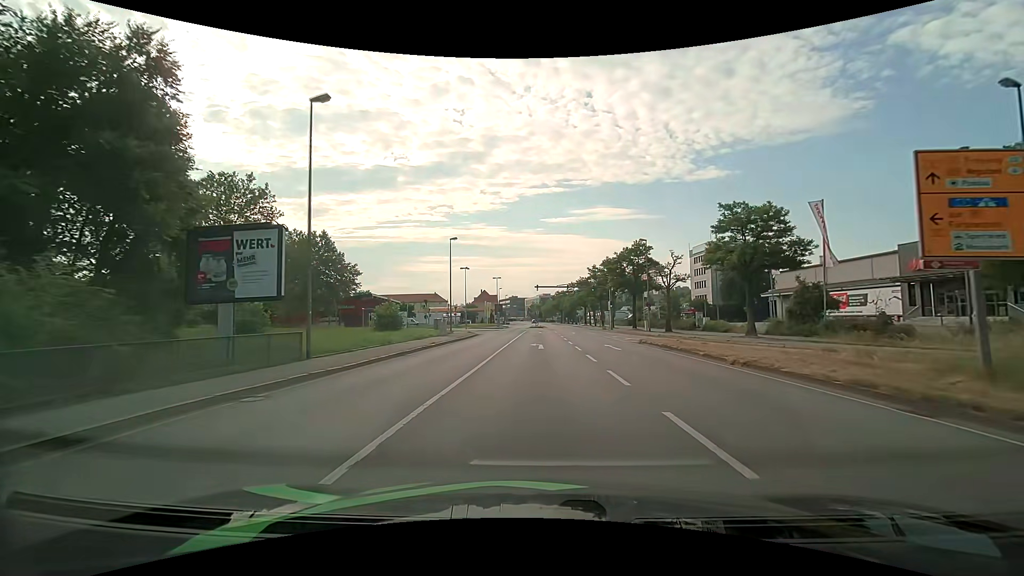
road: primary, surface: asphalt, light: Day
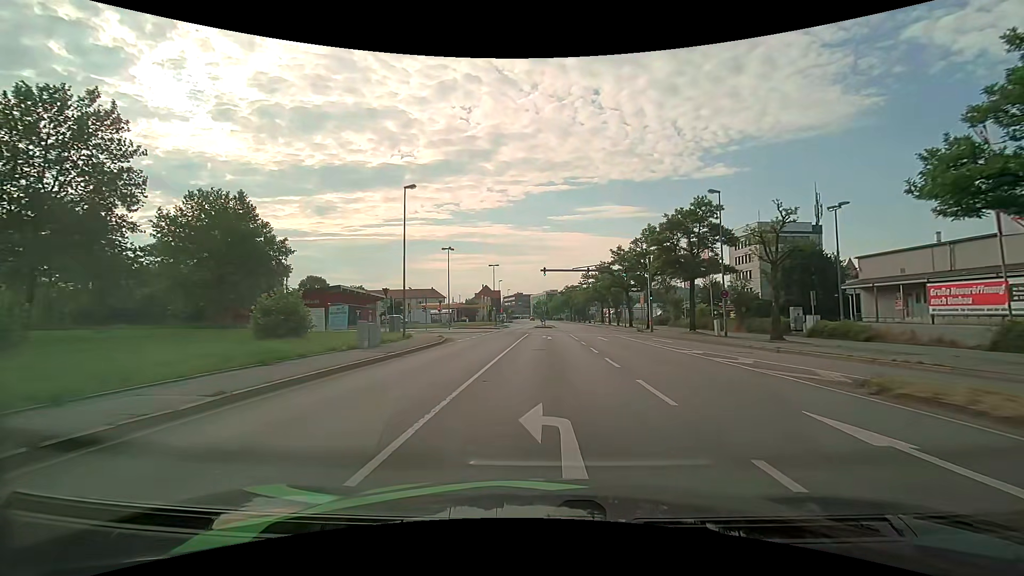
(-0.1, +20.4) m; -1°
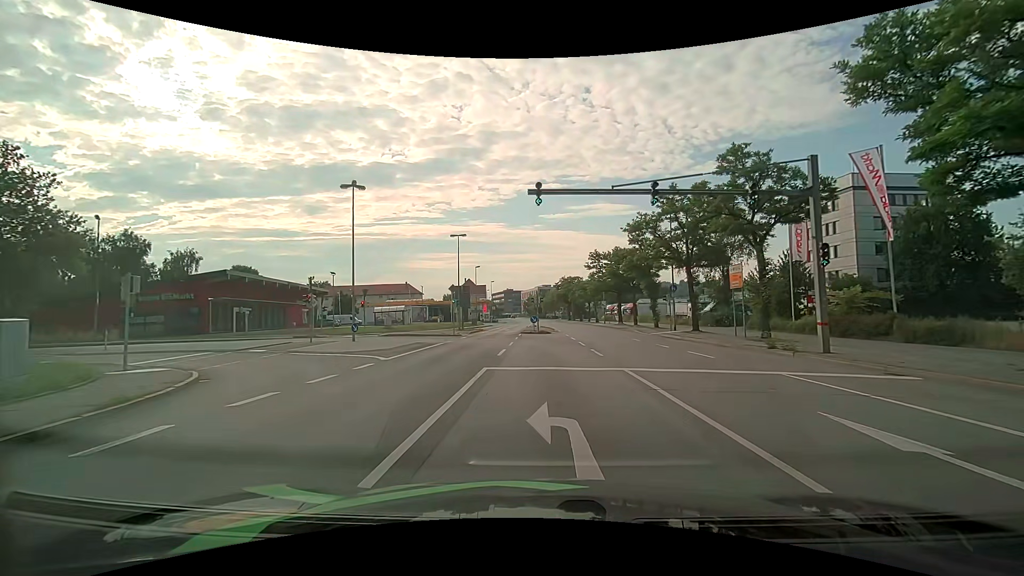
(+0.2, +29.0) m; +2°
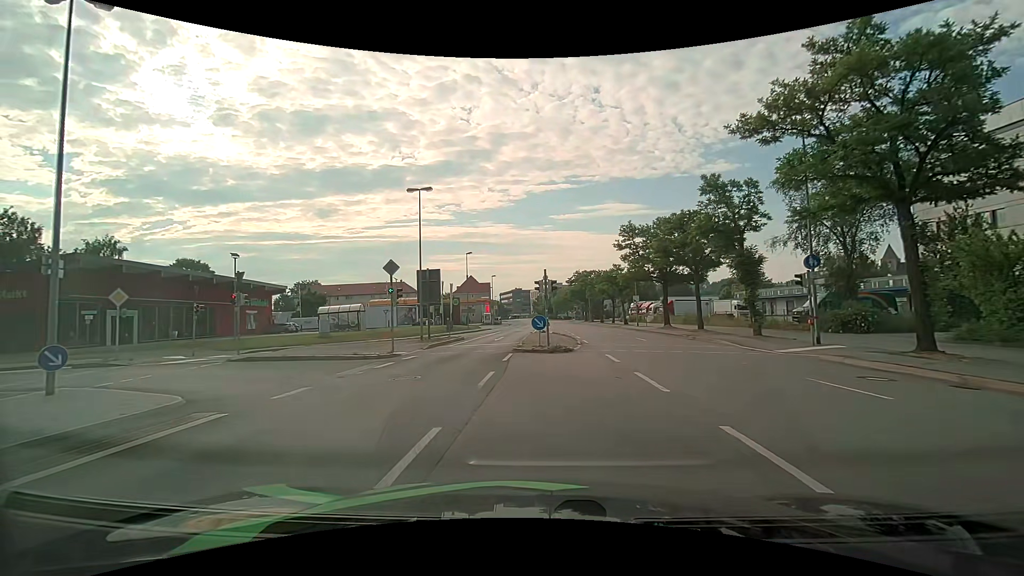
(-0.1, +19.8) m; -3°
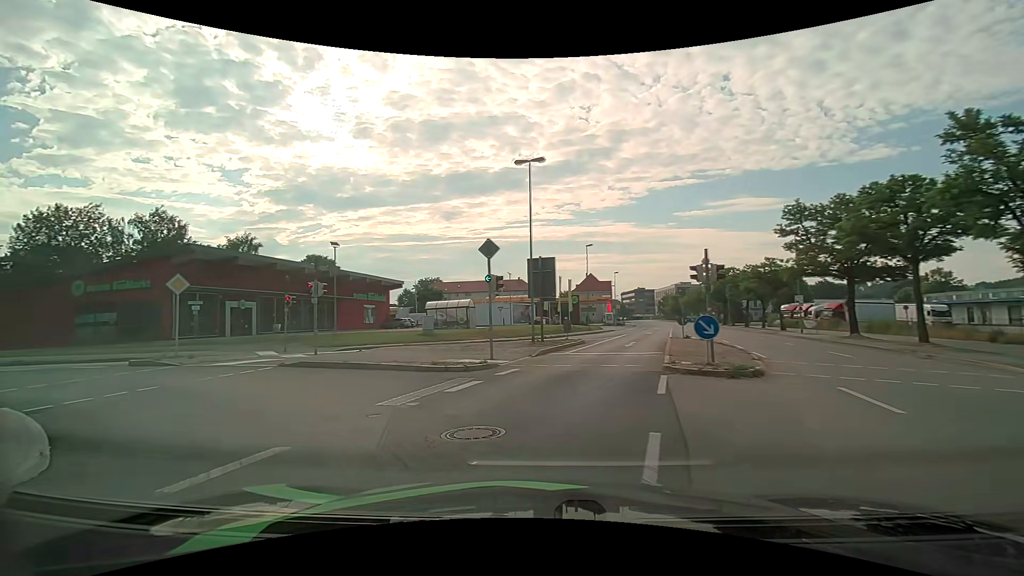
(-0.5, +6.4) m; -13°
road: primary_link
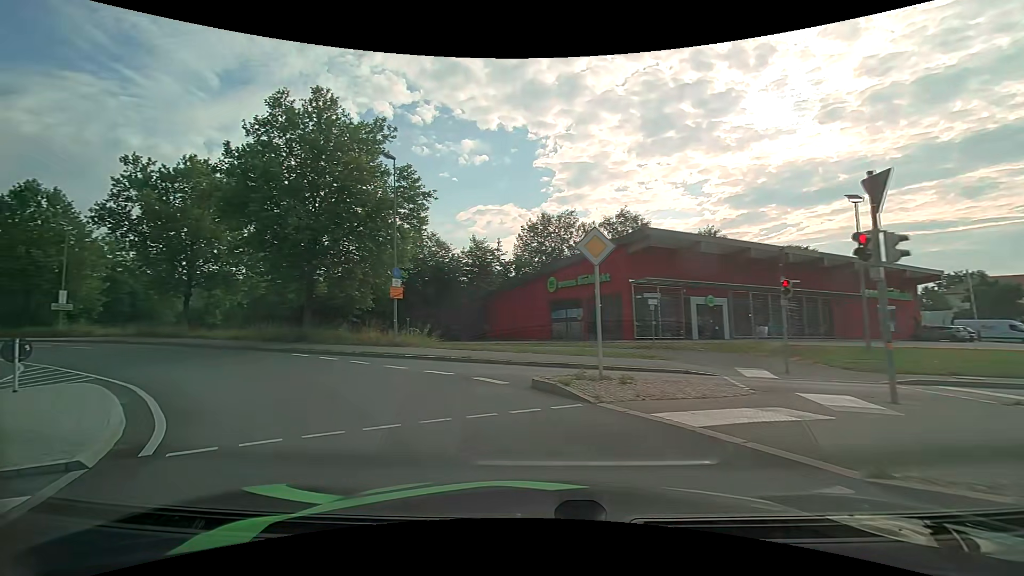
(-4.9, +11.0) m; -50°
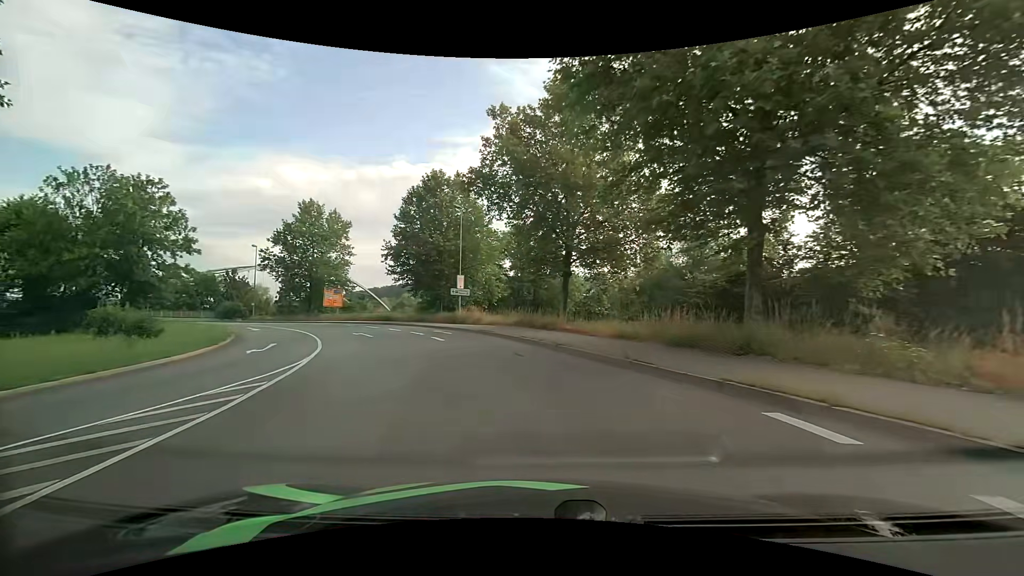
(-7.8, +16.7) m; -43°
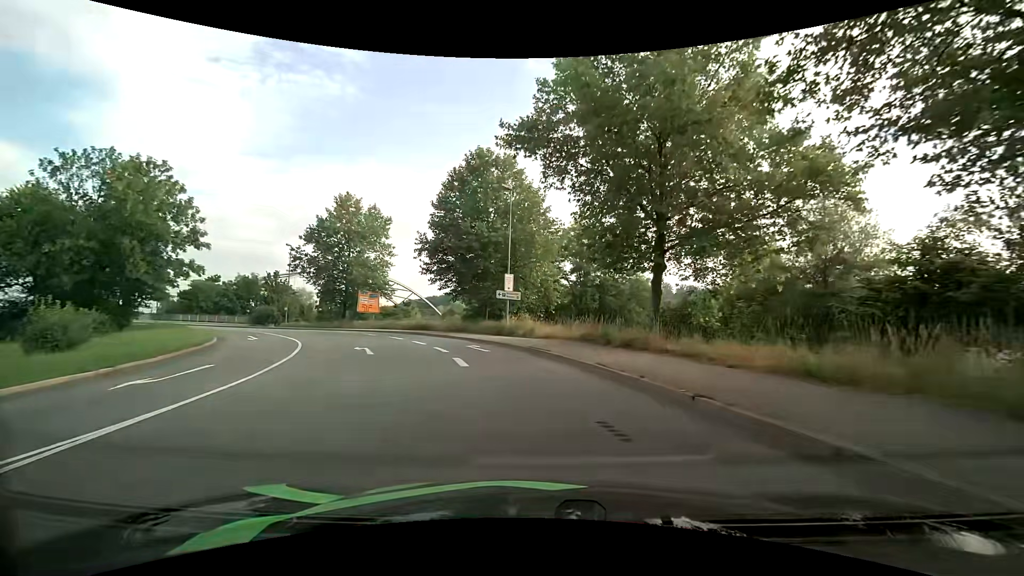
(-0.6, +9.6) m; -6°
(-1, +10) (-3, +20) (-6, +29) (-11, +38) (-18, +45) (-25, +52) (-34, +57) (-43, +62) (-52, +66) (-61, +70) m
